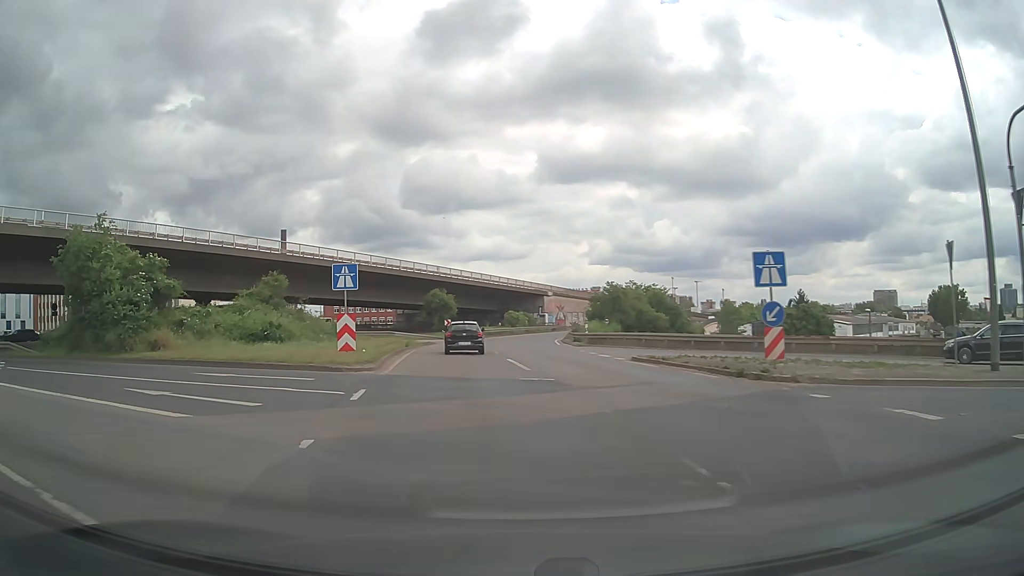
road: primary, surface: asphalt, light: Day
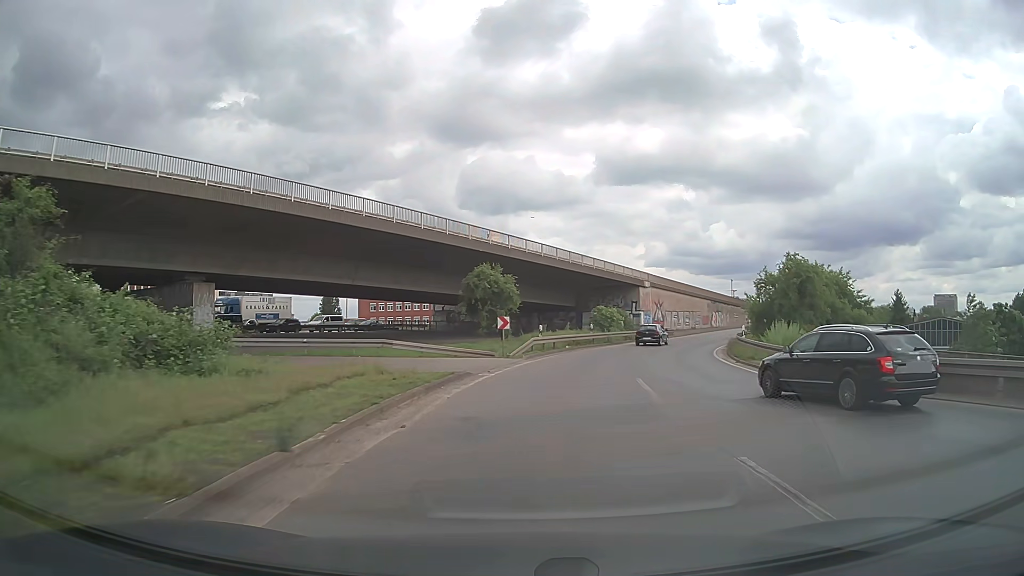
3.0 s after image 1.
(-3.3, +29.5) m; -6°
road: motorway_link
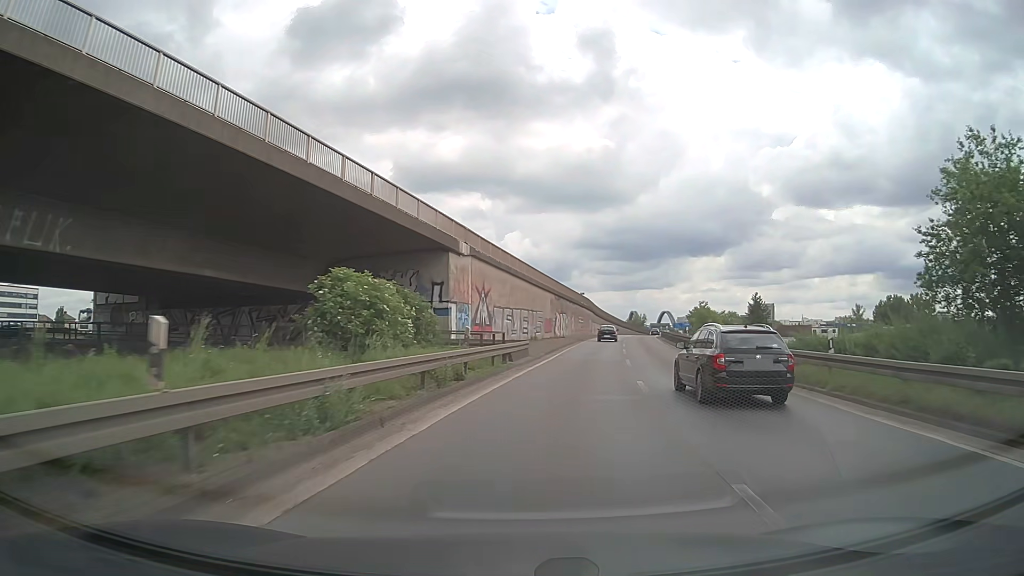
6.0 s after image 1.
(+5.2, +37.8) m; +17°
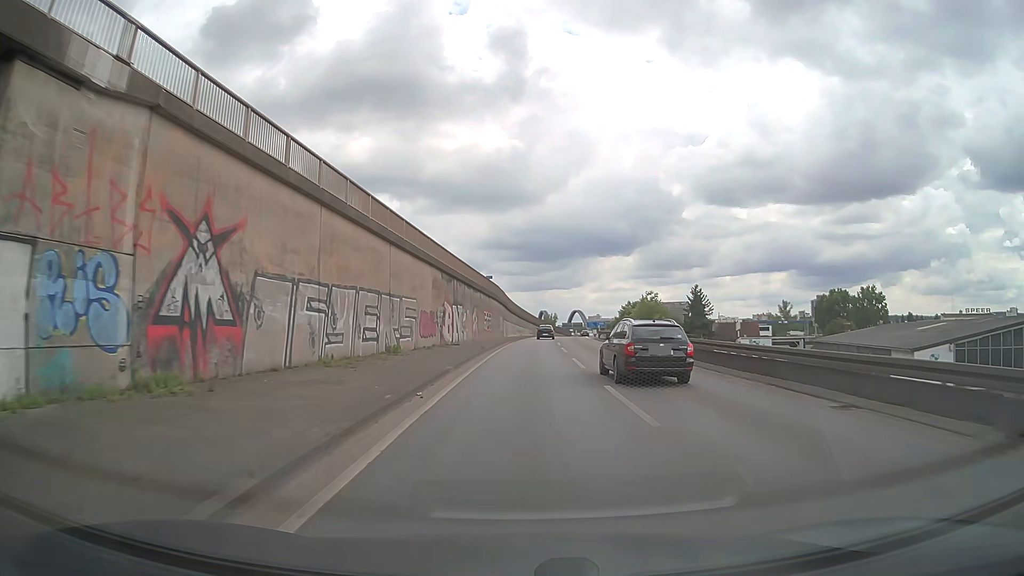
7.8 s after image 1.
(+2.7, +27.0) m; +8°
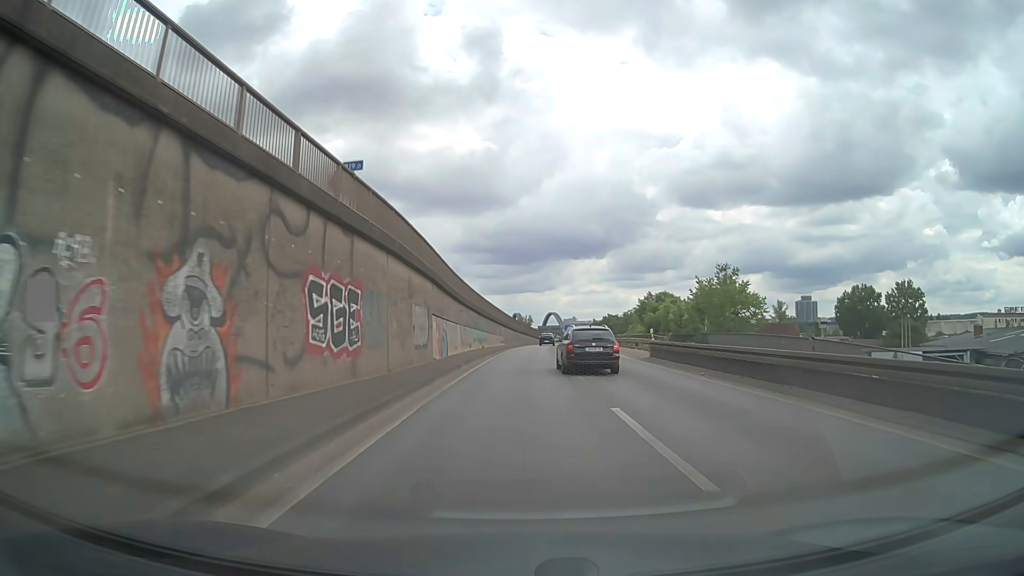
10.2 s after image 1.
(+0.9, +39.9) m; +2°
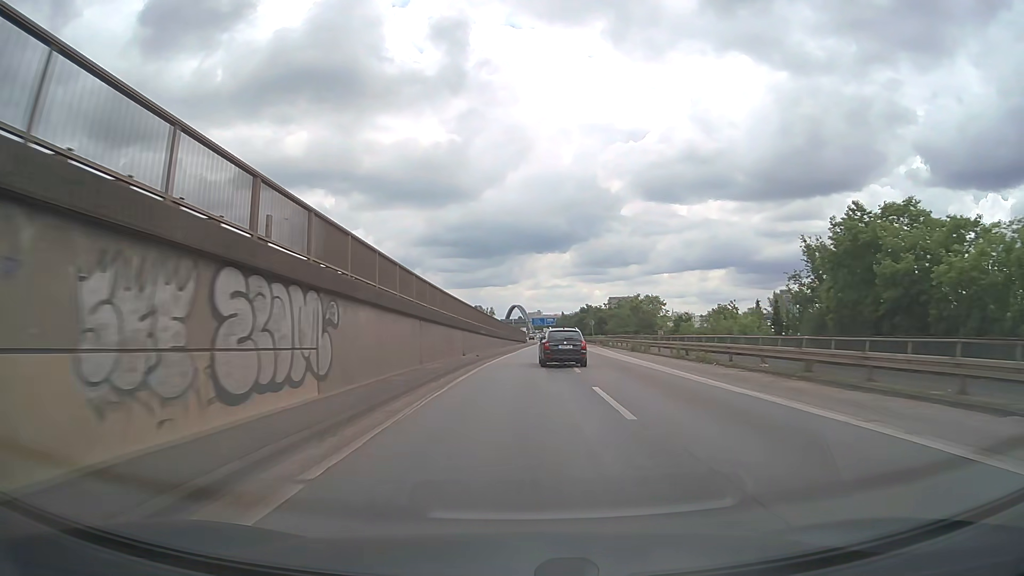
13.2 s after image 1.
(+1.5, +56.0) m; +3°
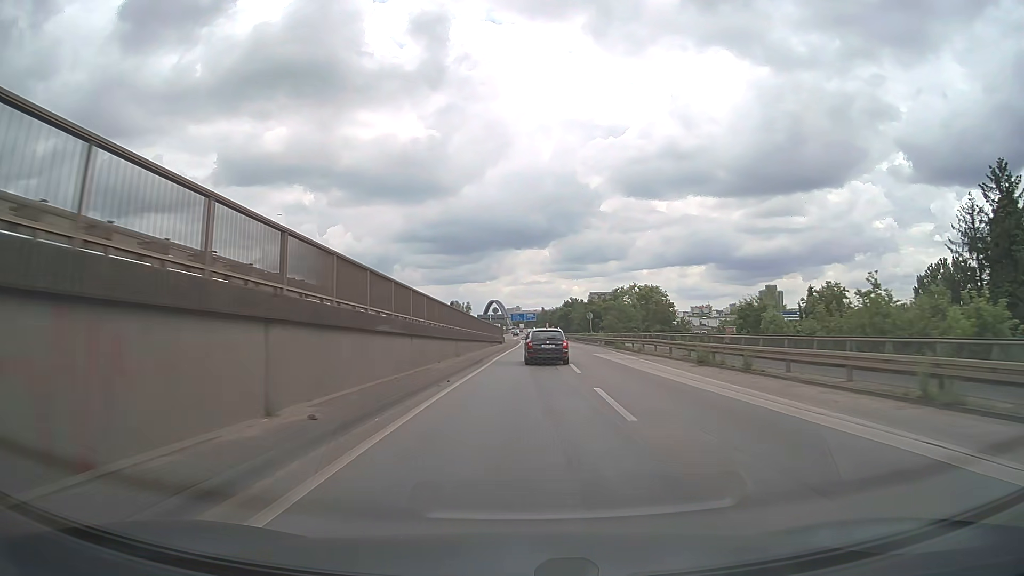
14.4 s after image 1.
(+0.4, +24.3) m; +2°
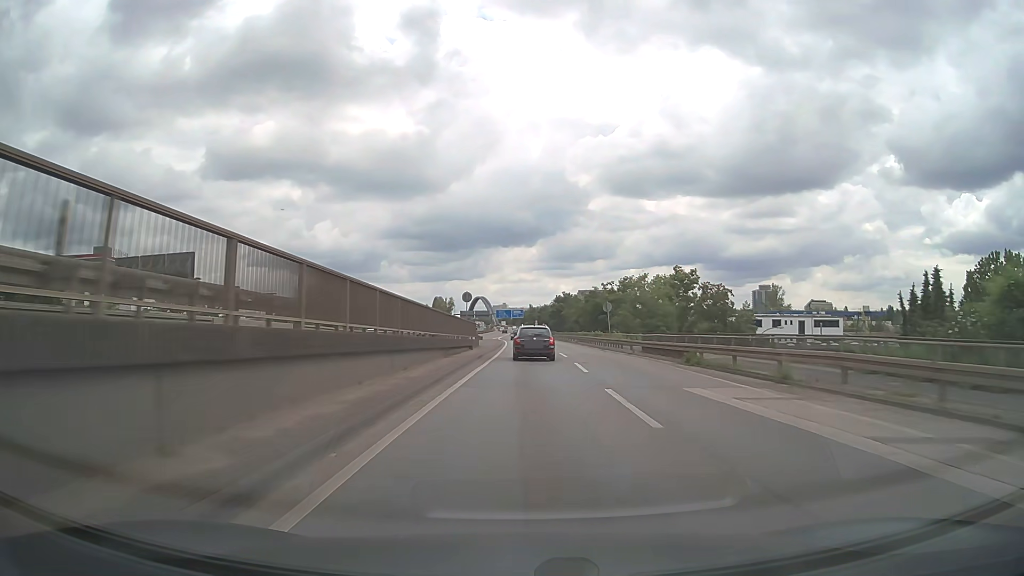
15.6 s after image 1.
(+0.2, +25.2) m; +1°
(0, +10) (0, +20) (0, +30) (0, +40) (0, +50) (0, +60) (0, +70) (0, +80) (0, +90) (0, +100) m
